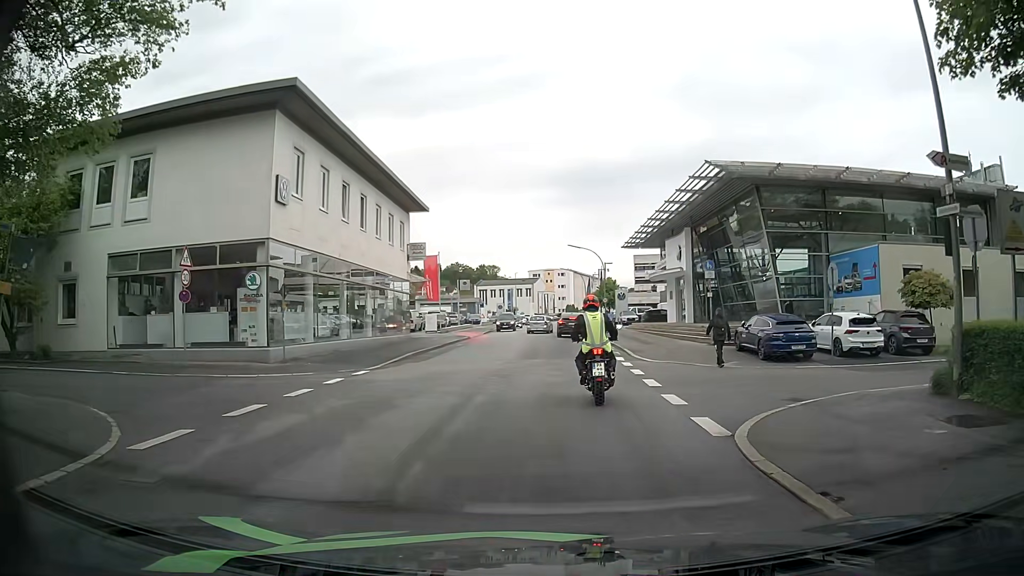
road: tertiary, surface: asphalt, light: Day
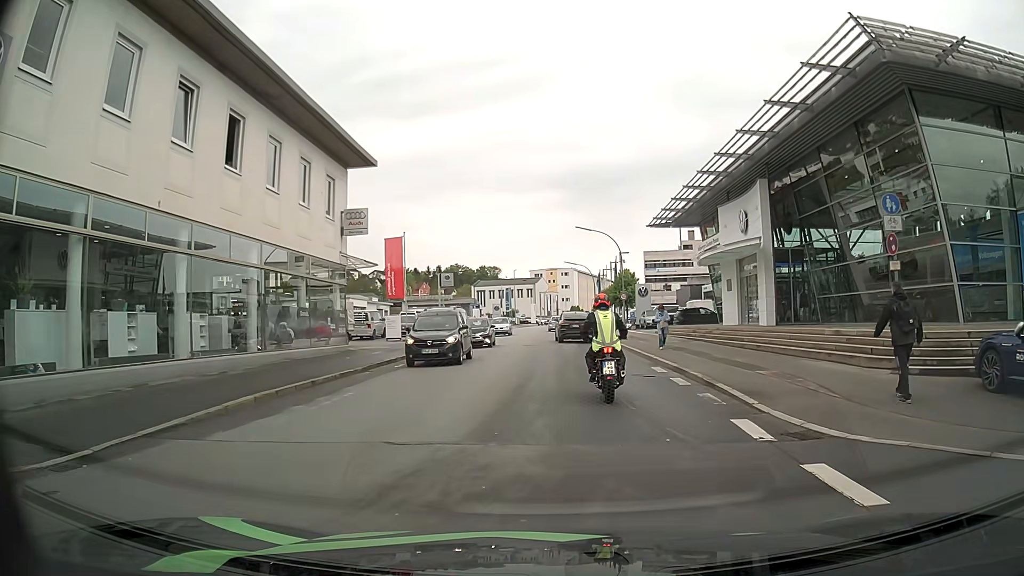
(-0.1, +15.4) m; 0°
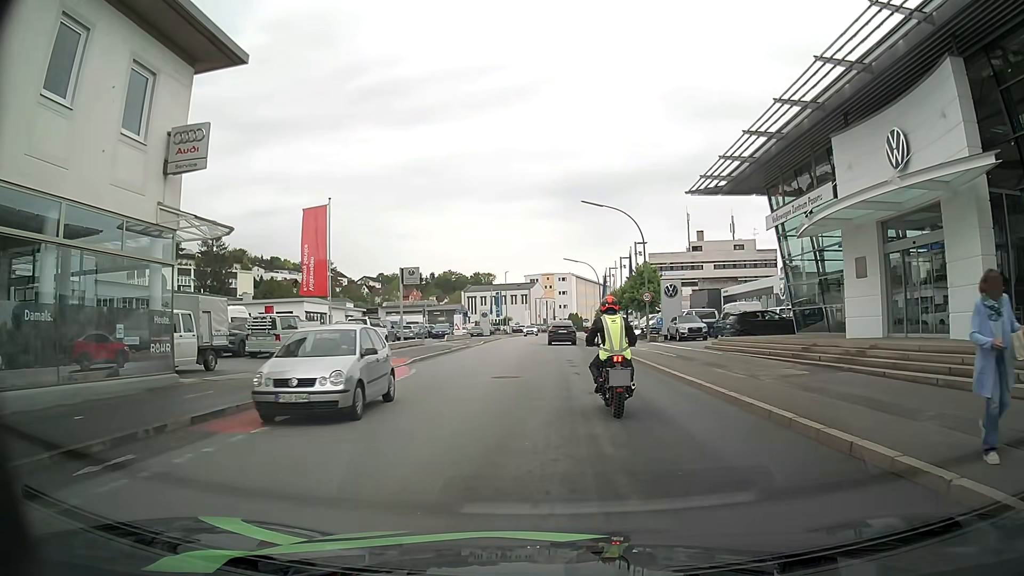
(-0.1, +15.4) m; 0°
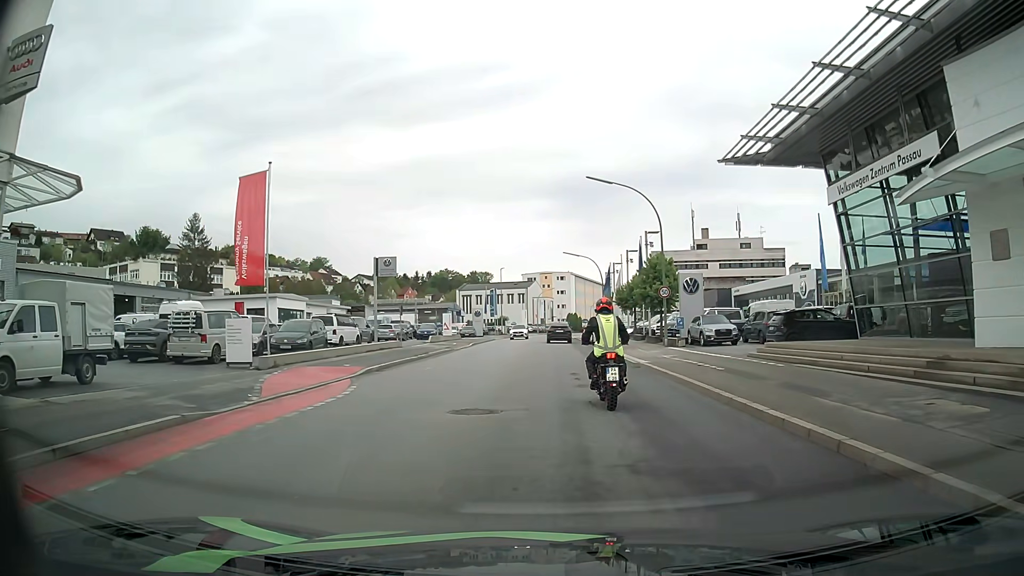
(0.0, +7.1) m; 0°
(0, +10) (0, +20) (0, +30) (0, +40) (0, +50) (0, +60) (-1, +70) (0, +80) (0, +90) (+1, +100) m
